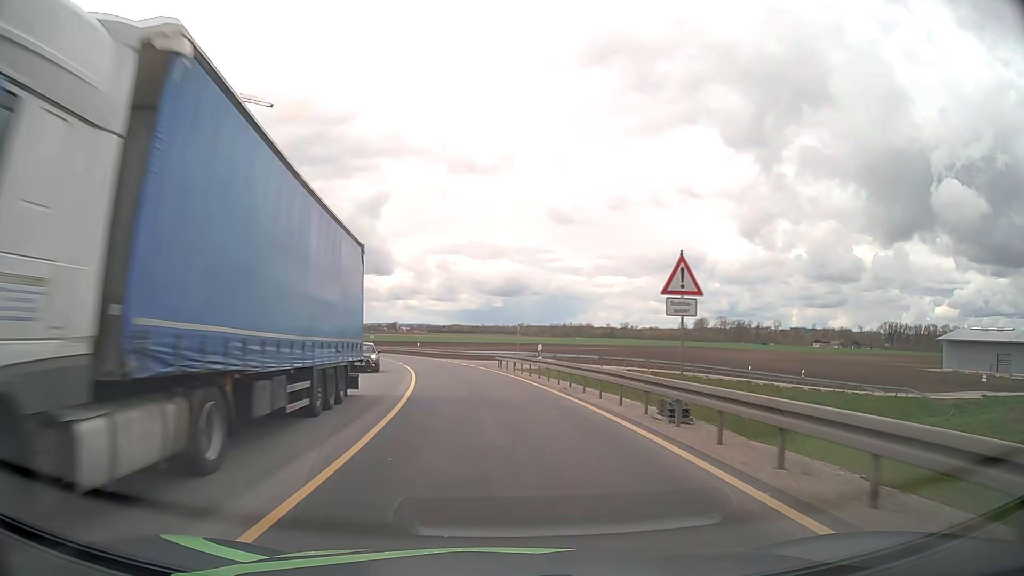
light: Day
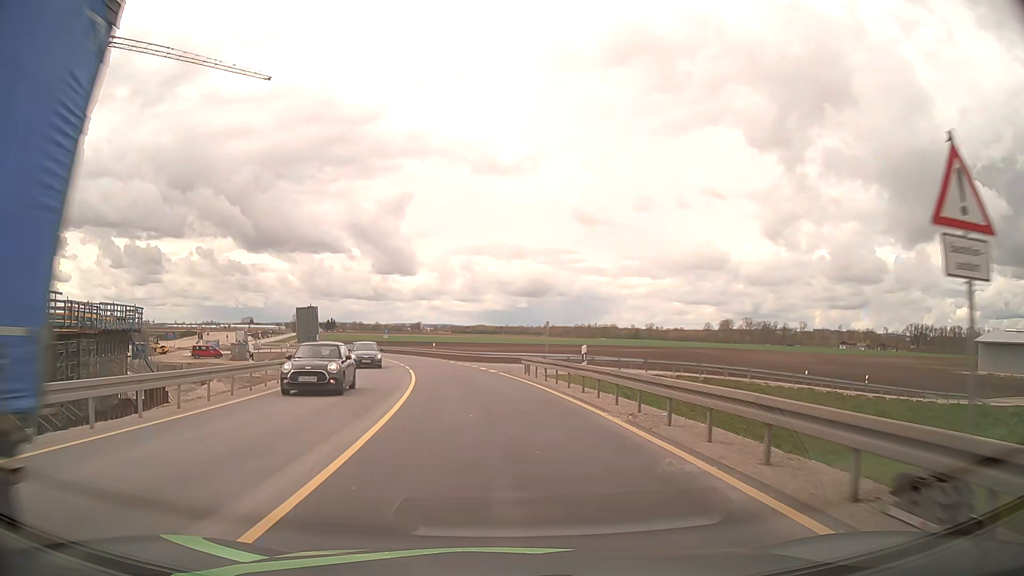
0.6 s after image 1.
(-0.1, +7.6) m; -2°
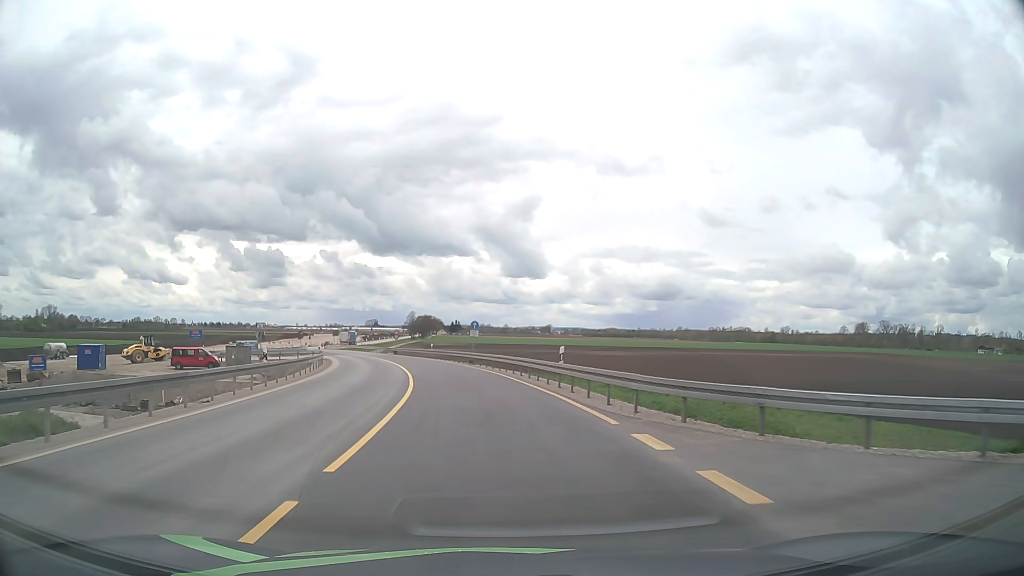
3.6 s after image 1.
(-3.7, +38.7) m; -11°
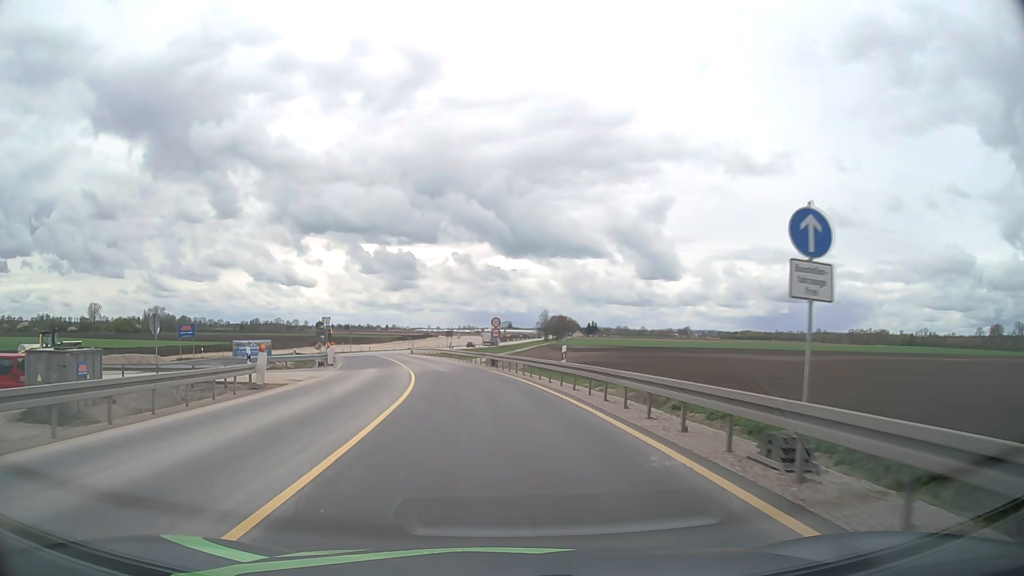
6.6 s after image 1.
(-4.0, +39.0) m; -12°
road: unclassified
(0, +10) (-1, +20) (-2, +30) (-4, +40) (-6, +49) (-9, +59) (-11, +69) (-13, +79) (-15, +88) (-16, +98) m
